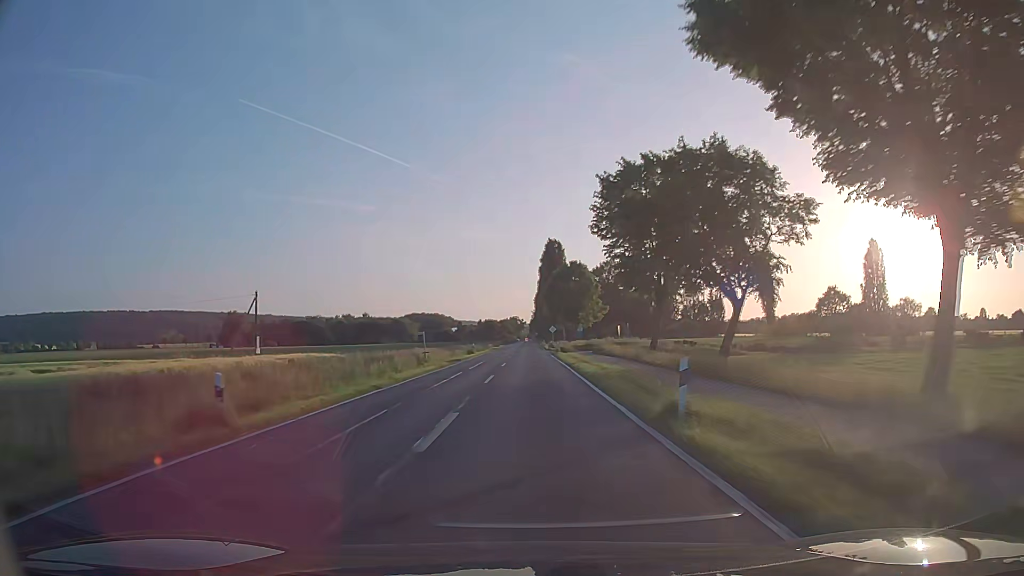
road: secondary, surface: asphalt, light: Day
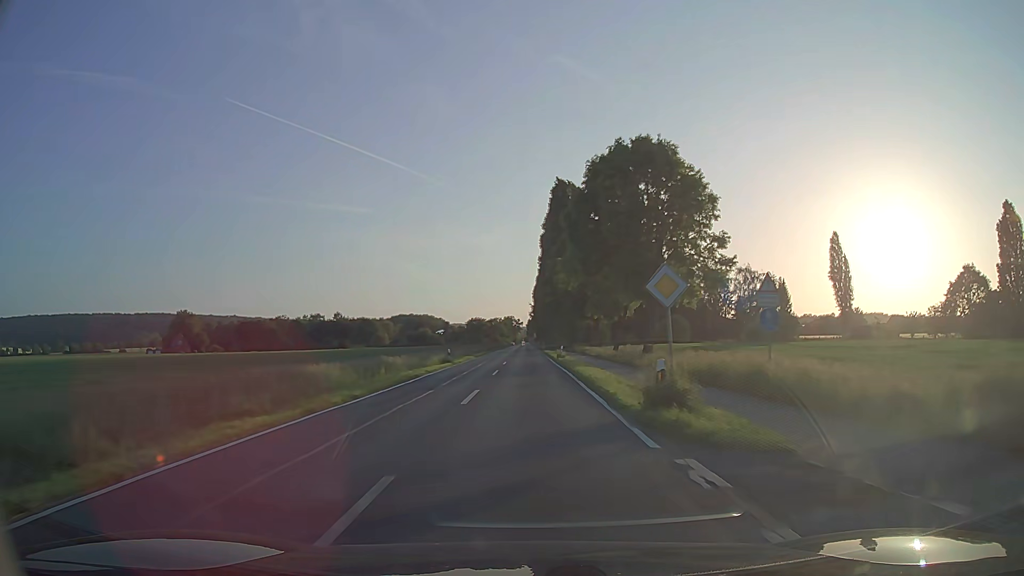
(+0.2, +65.4) m; 0°
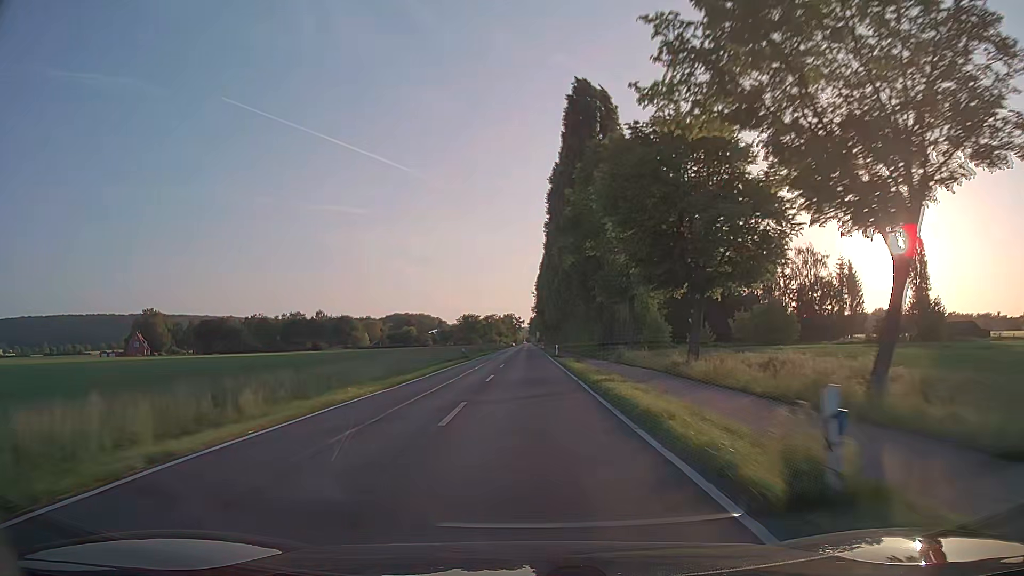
(-0.1, +40.1) m; 0°
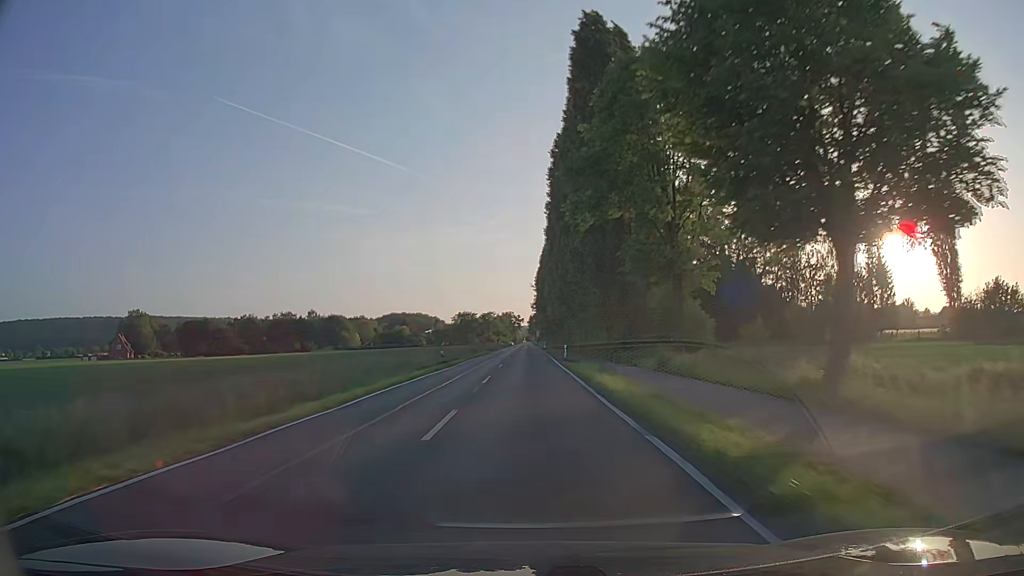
(0.0, +13.4) m; 0°
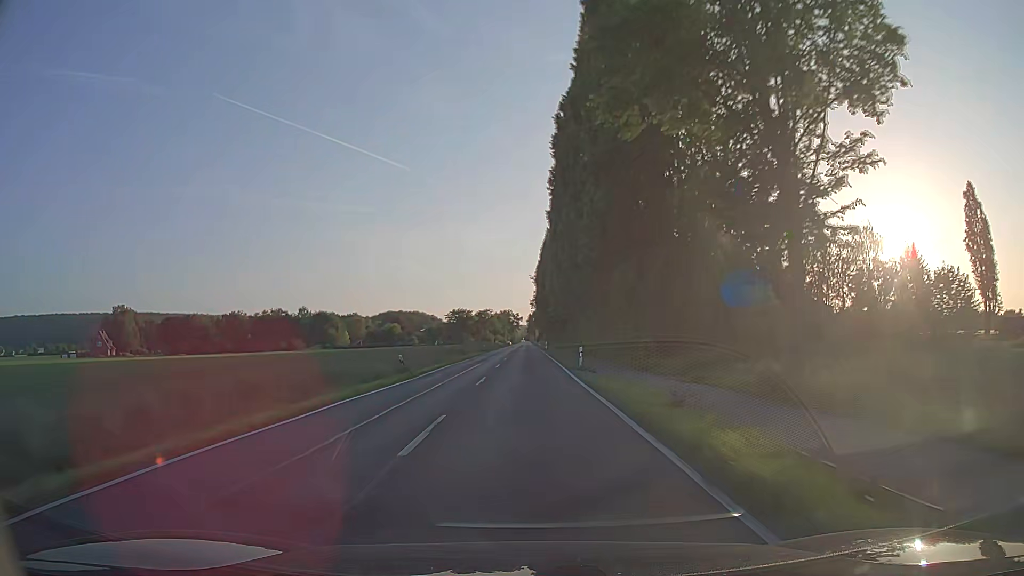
(0.0, +13.4) m; +1°
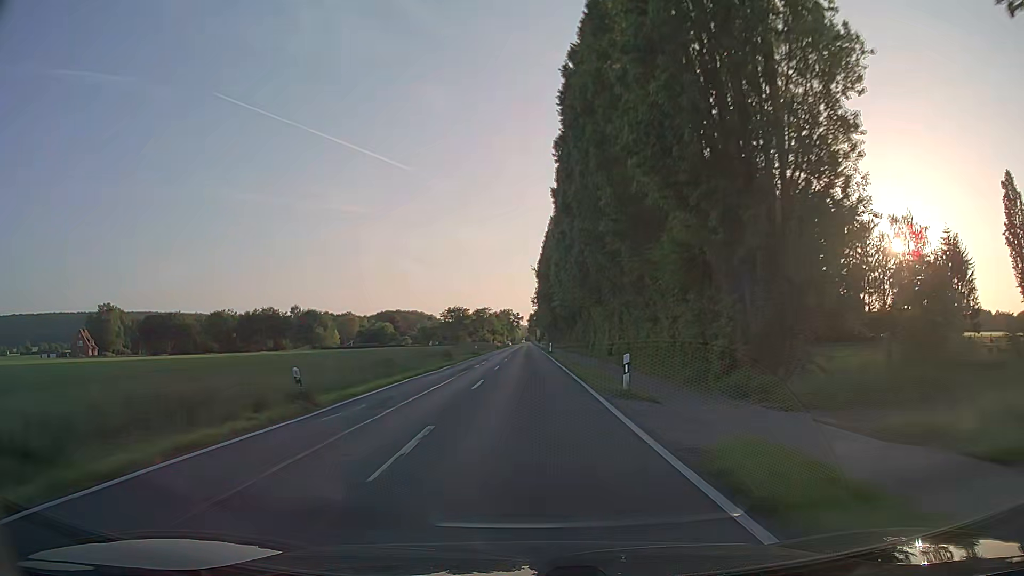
(-0.1, +13.4) m; -1°
